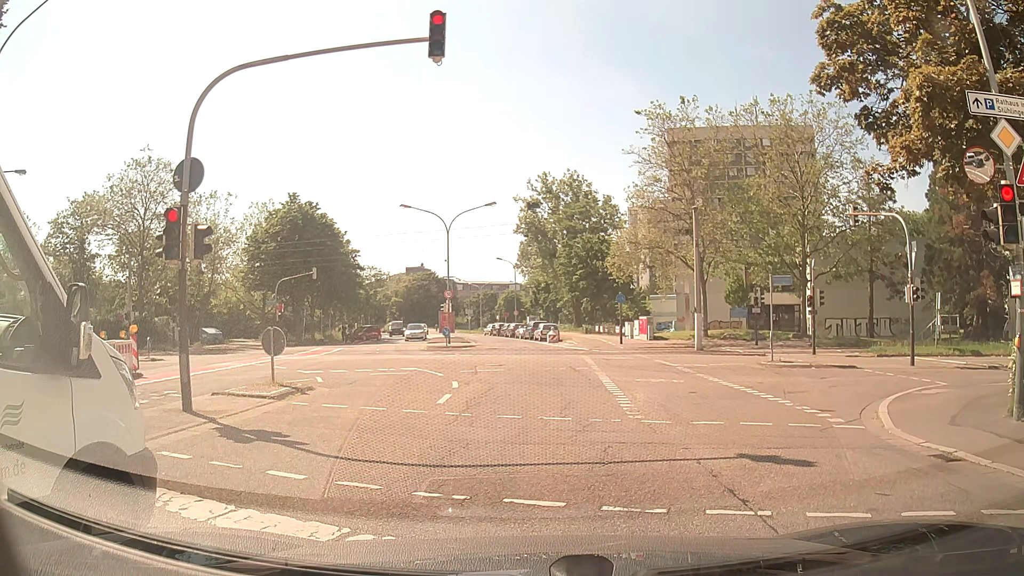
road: residential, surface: asphalt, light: Day
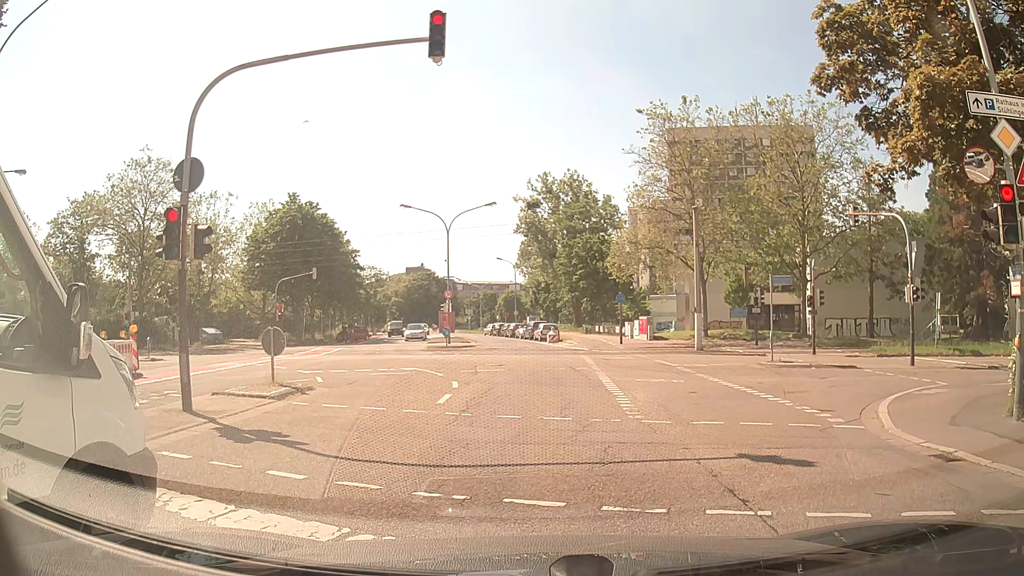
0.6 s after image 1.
(0.0, 0.0) m; 0°
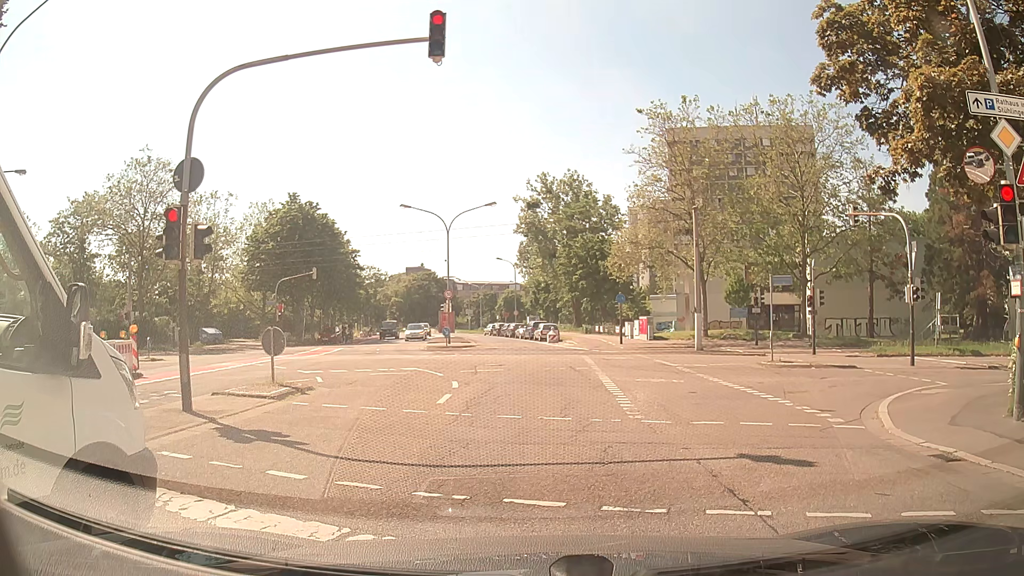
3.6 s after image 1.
(0.0, 0.0) m; 0°
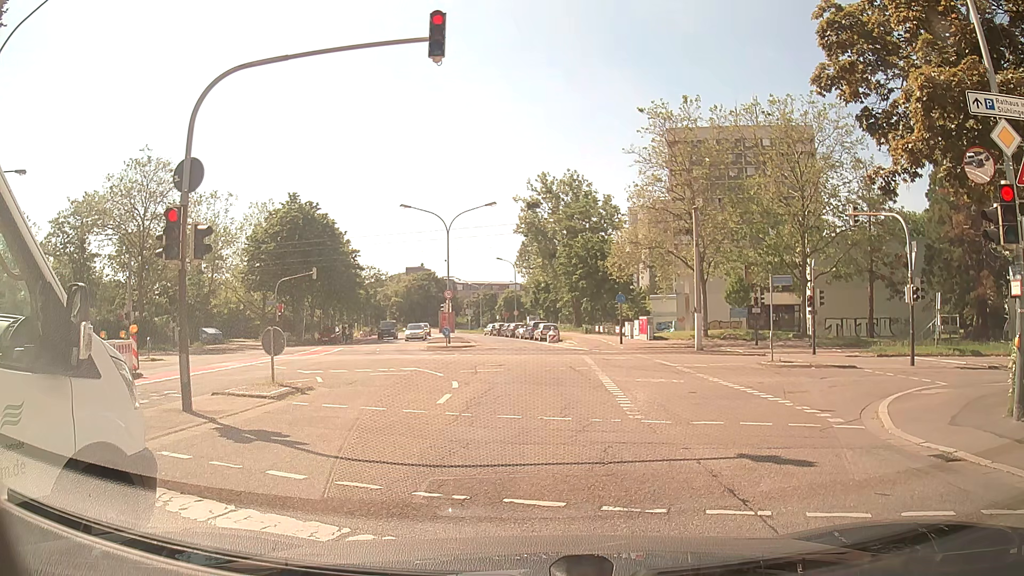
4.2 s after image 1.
(0.0, 0.0) m; 0°
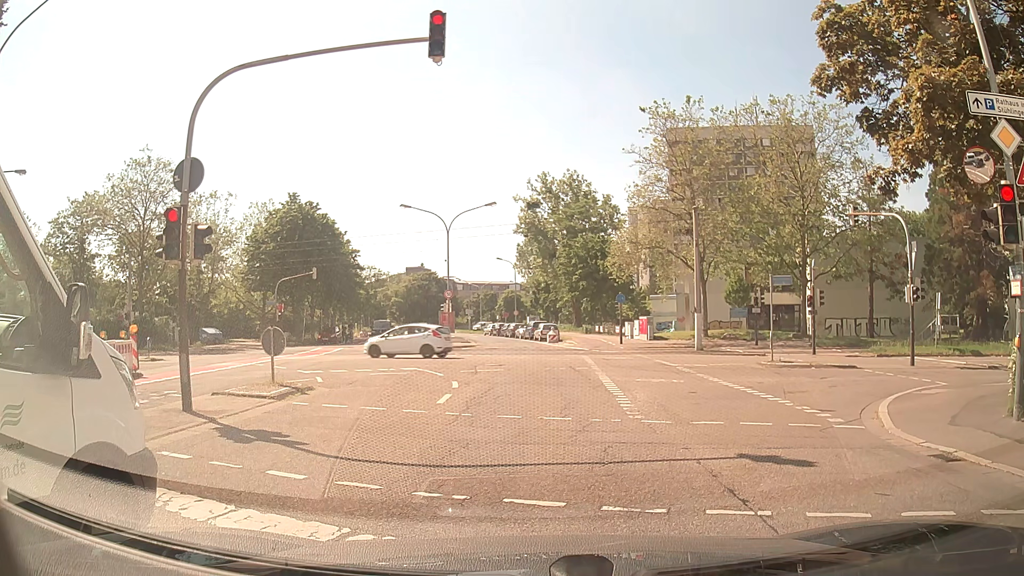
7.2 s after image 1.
(0.0, 0.0) m; 0°
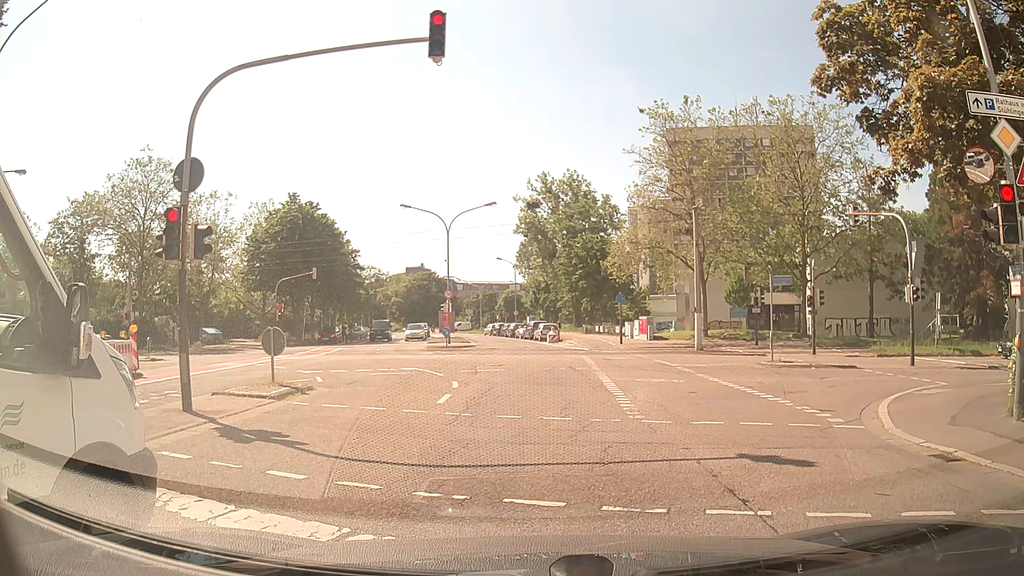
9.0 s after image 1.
(0.0, 0.0) m; 0°
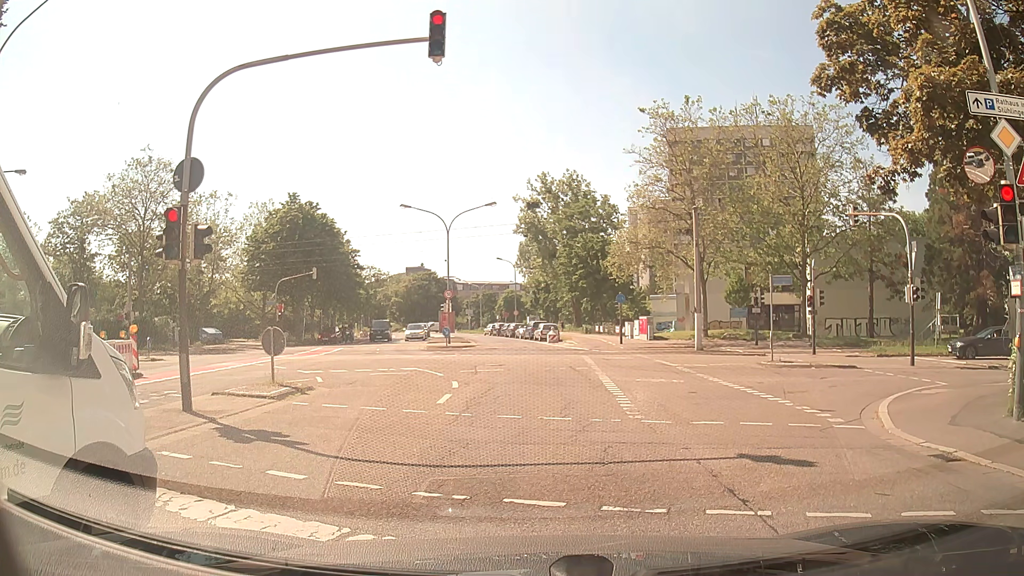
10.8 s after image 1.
(0.0, 0.0) m; 0°
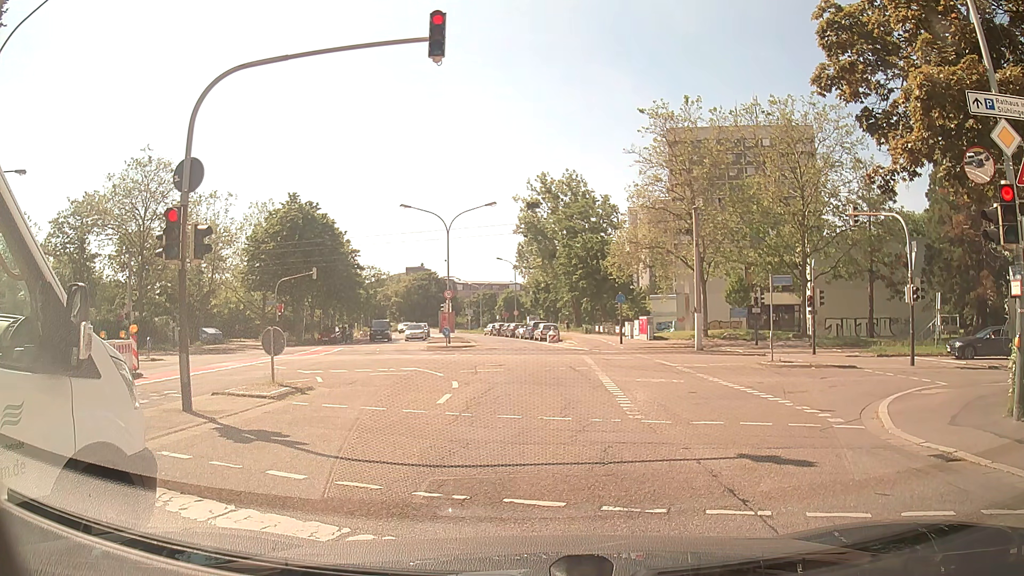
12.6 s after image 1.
(0.0, 0.0) m; 0°
